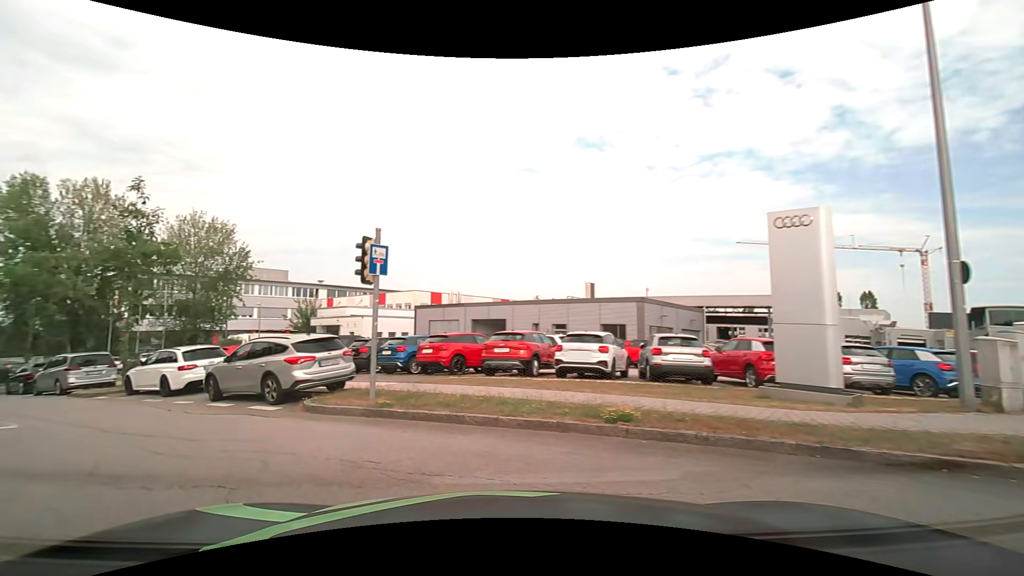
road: residential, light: Day
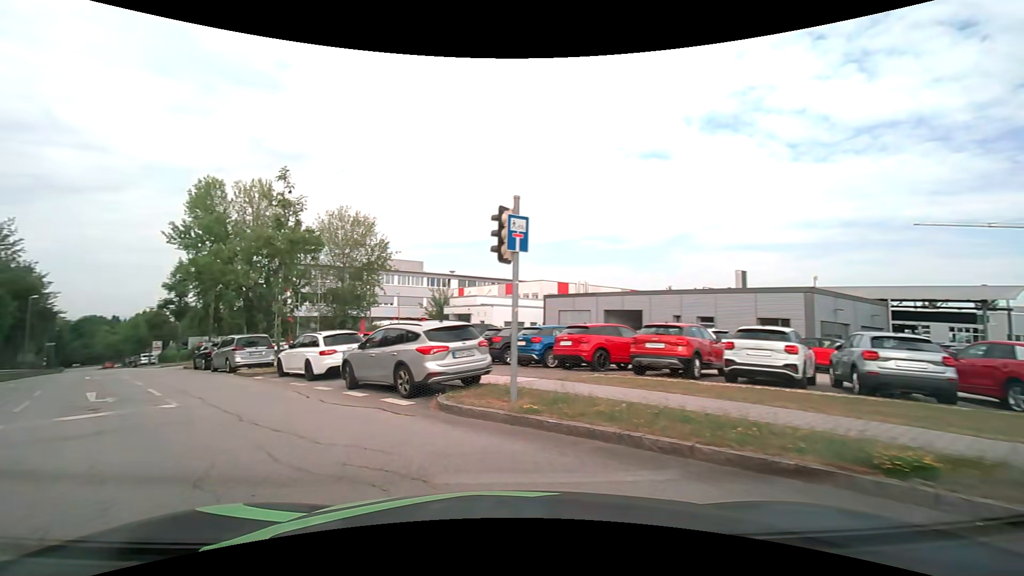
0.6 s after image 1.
(-0.2, +2.1) m; -14°
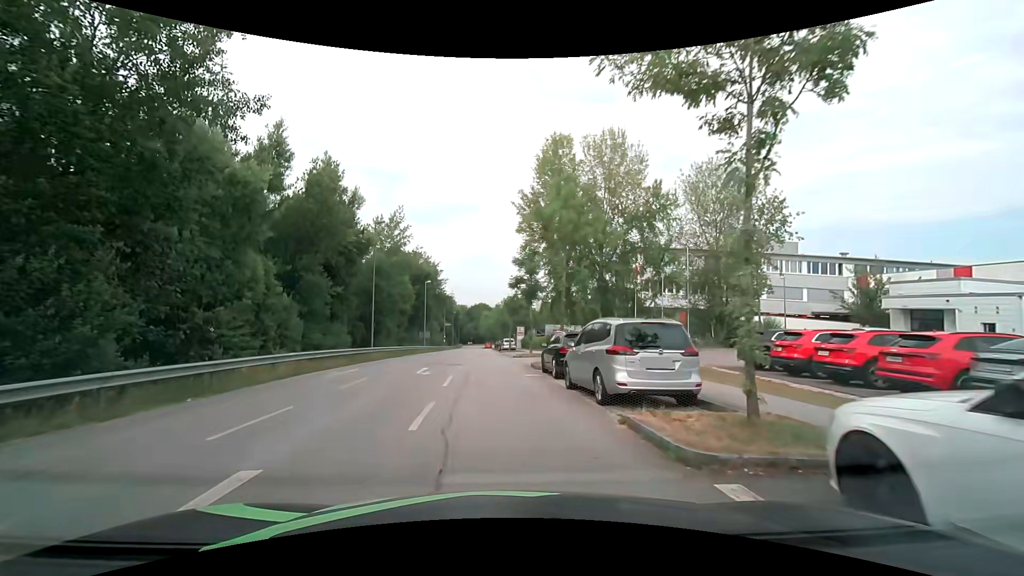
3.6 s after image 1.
(-6.7, +13.8) m; -38°
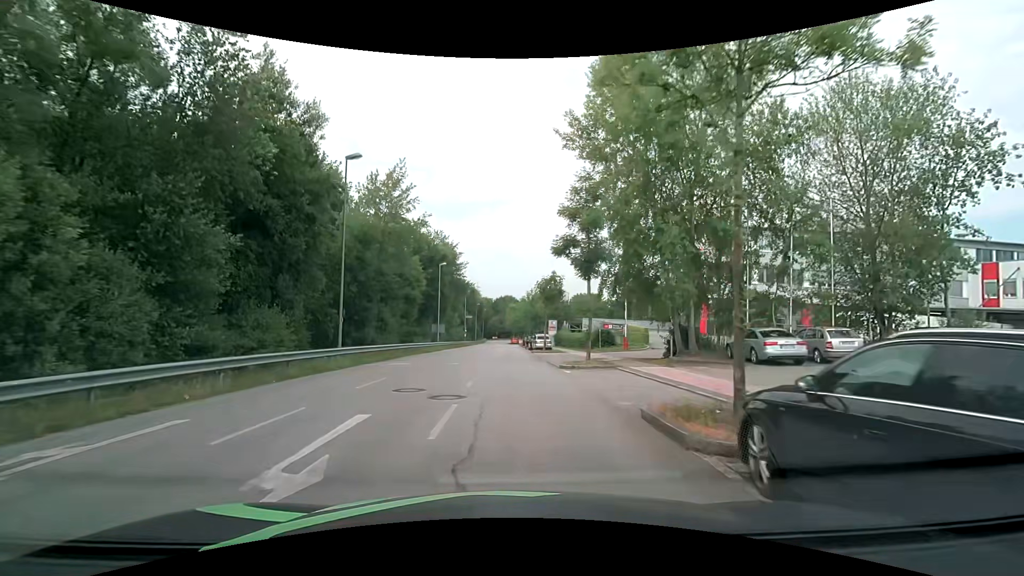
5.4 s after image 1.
(-0.6, +13.5) m; -3°
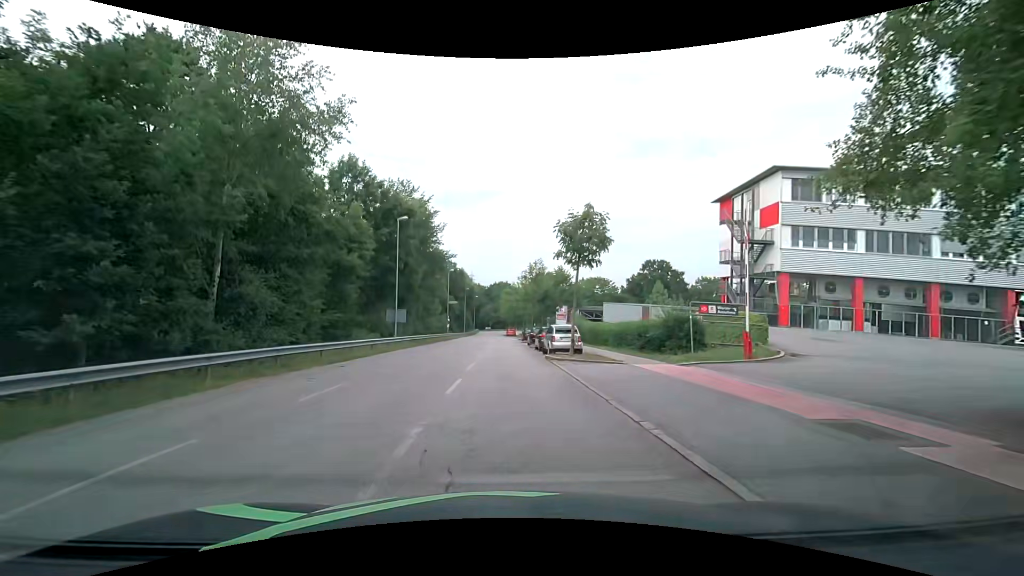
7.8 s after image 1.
(+0.1, +20.2) m; 0°
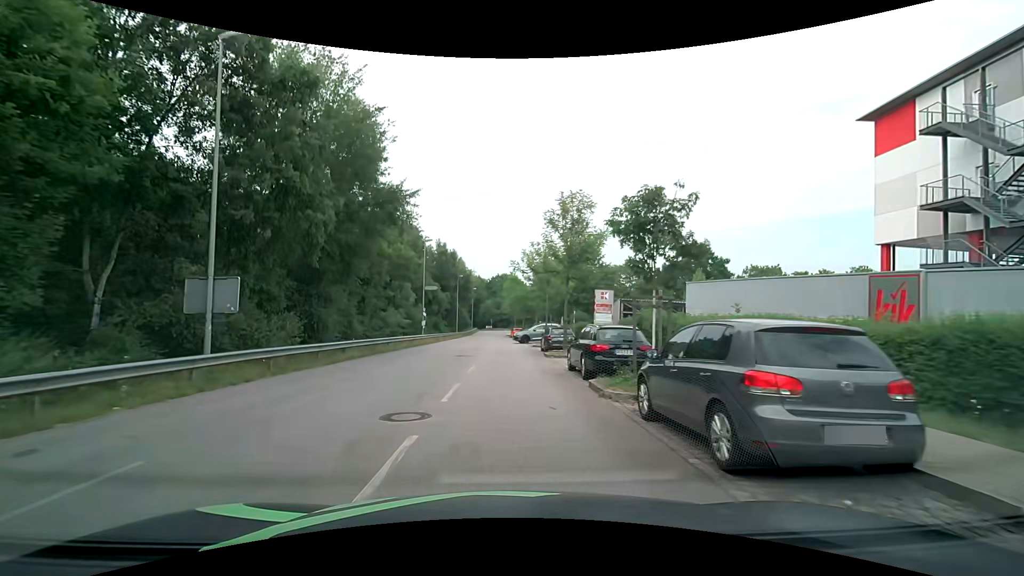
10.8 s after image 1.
(0.0, +24.8) m; -1°
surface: asphalt
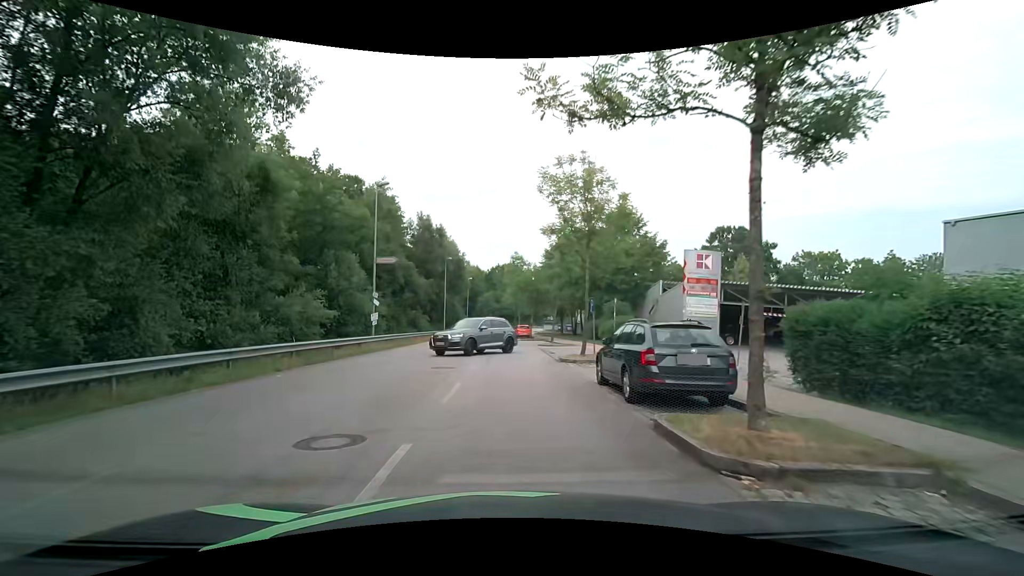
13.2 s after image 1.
(+0.2, +18.4) m; 0°
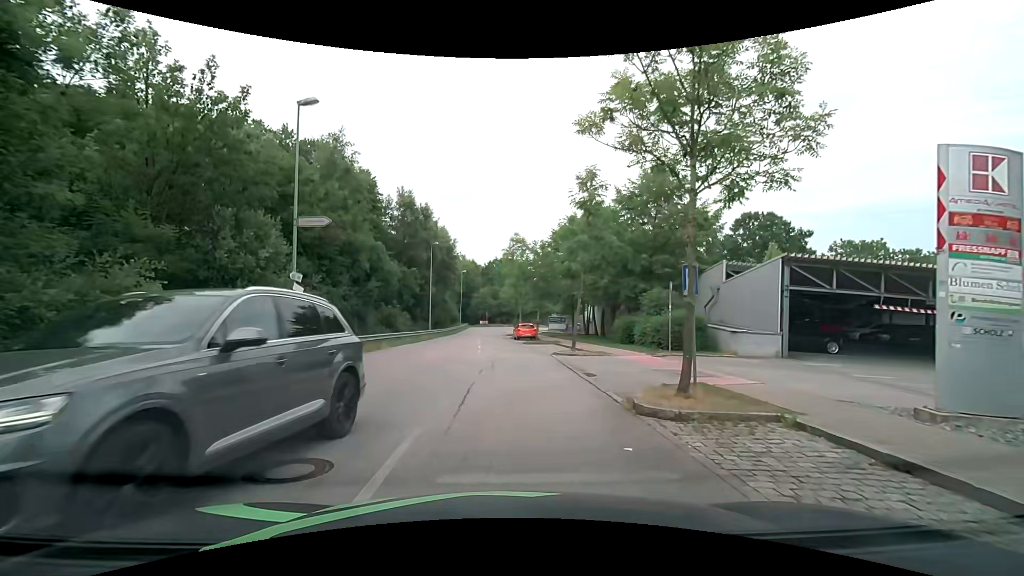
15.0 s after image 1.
(+0.1, +11.0) m; 0°
